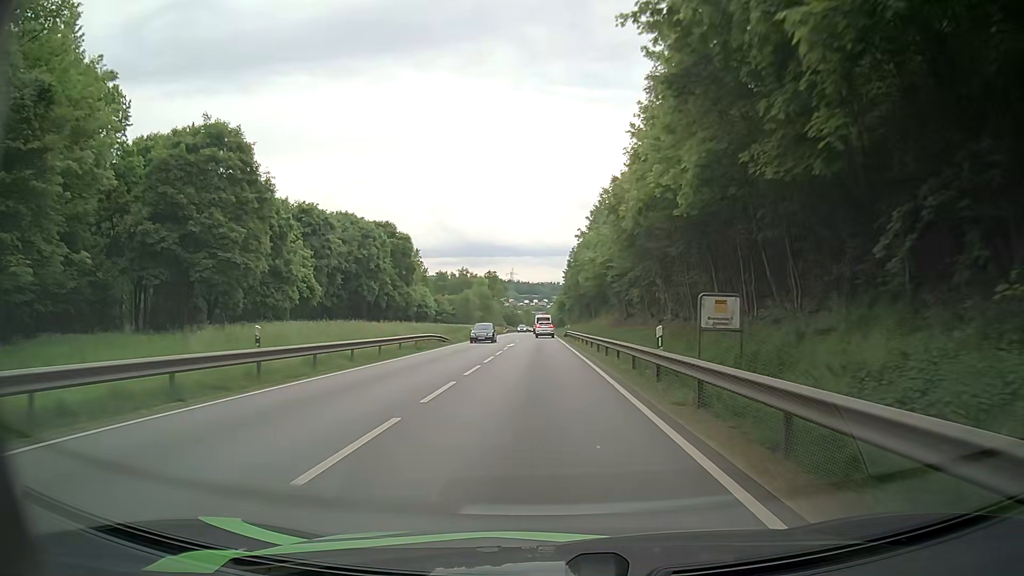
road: primary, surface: asphalt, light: Day
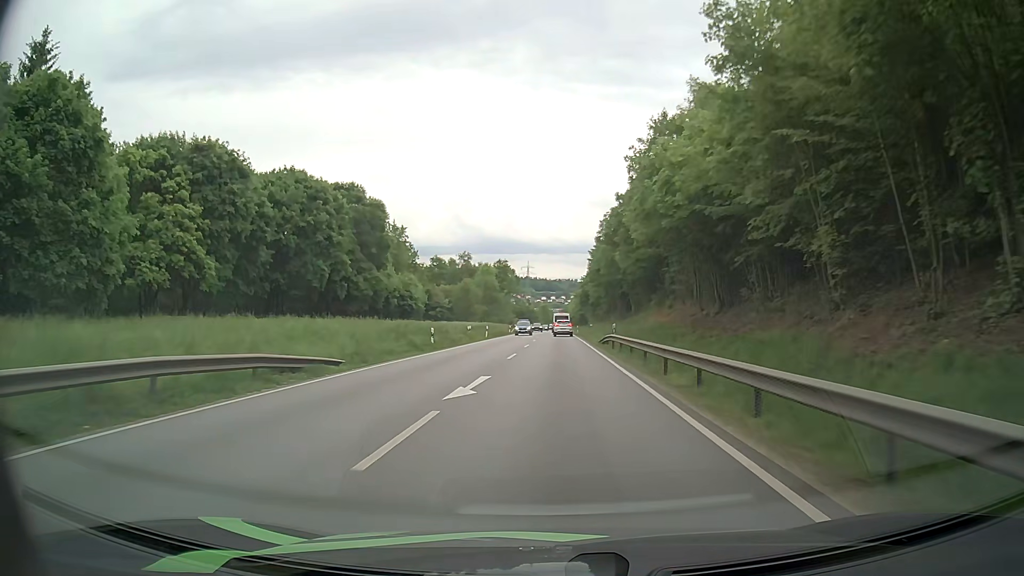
(-0.3, +29.5) m; -2°
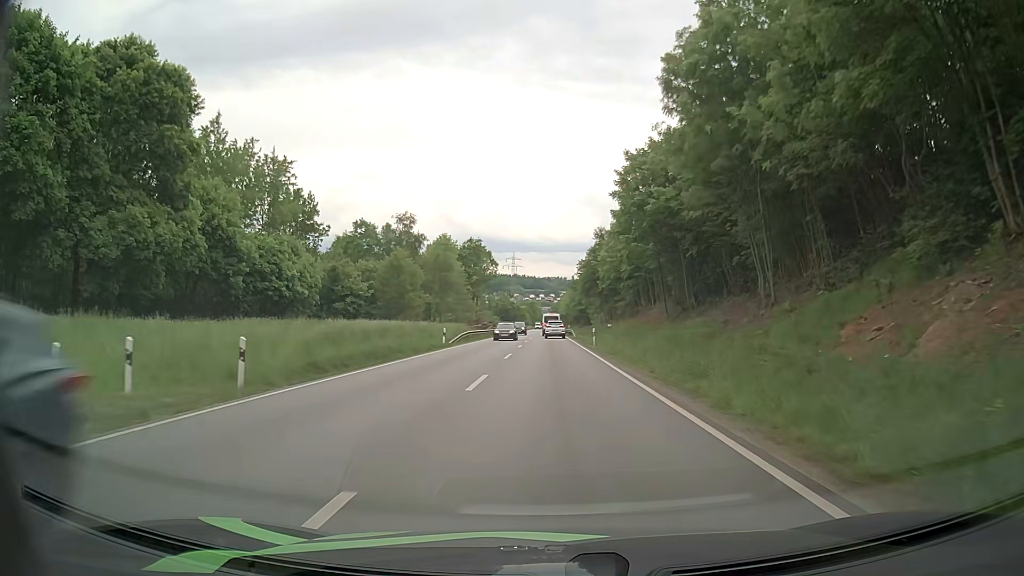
(+0.6, +47.5) m; +1°
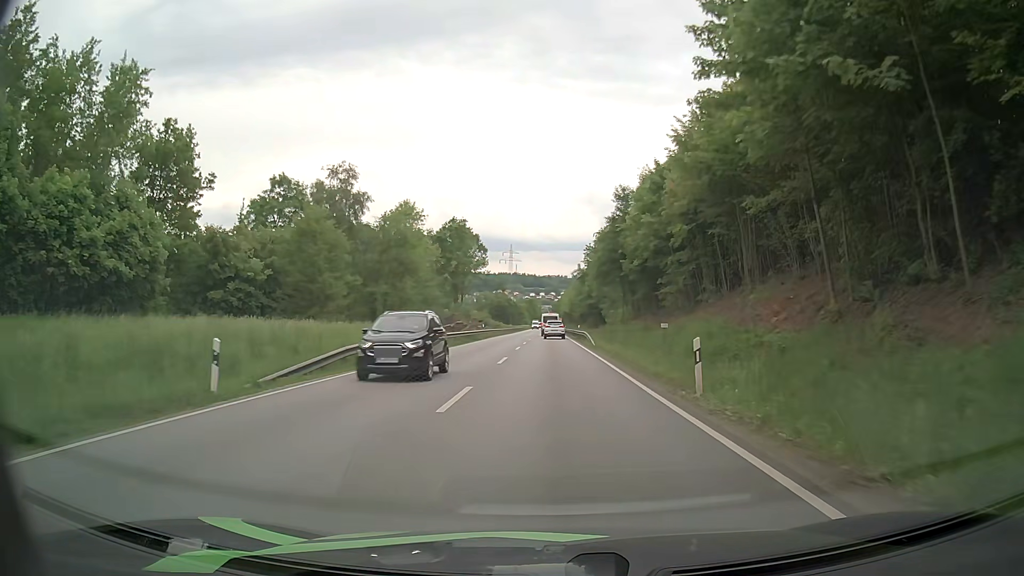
(-0.1, +27.6) m; -1°
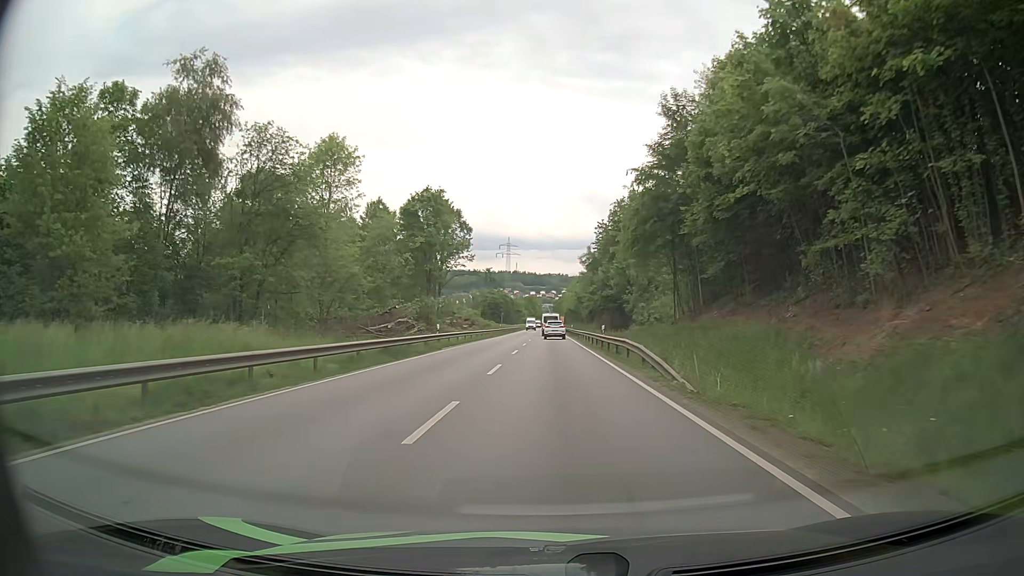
(0.0, +26.9) m; 0°
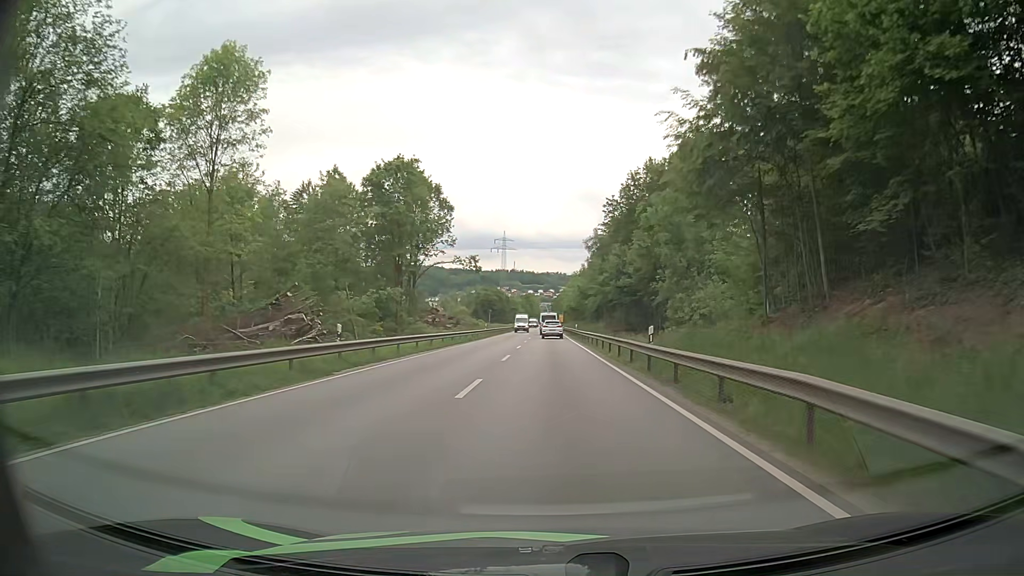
(0.0, +17.6) m; 0°
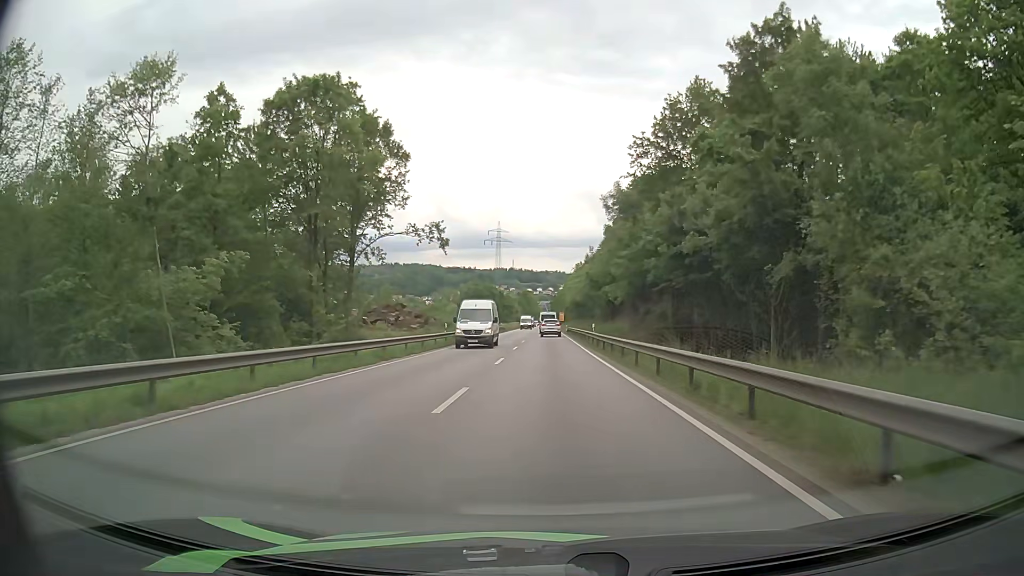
(+0.1, +26.0) m; 0°
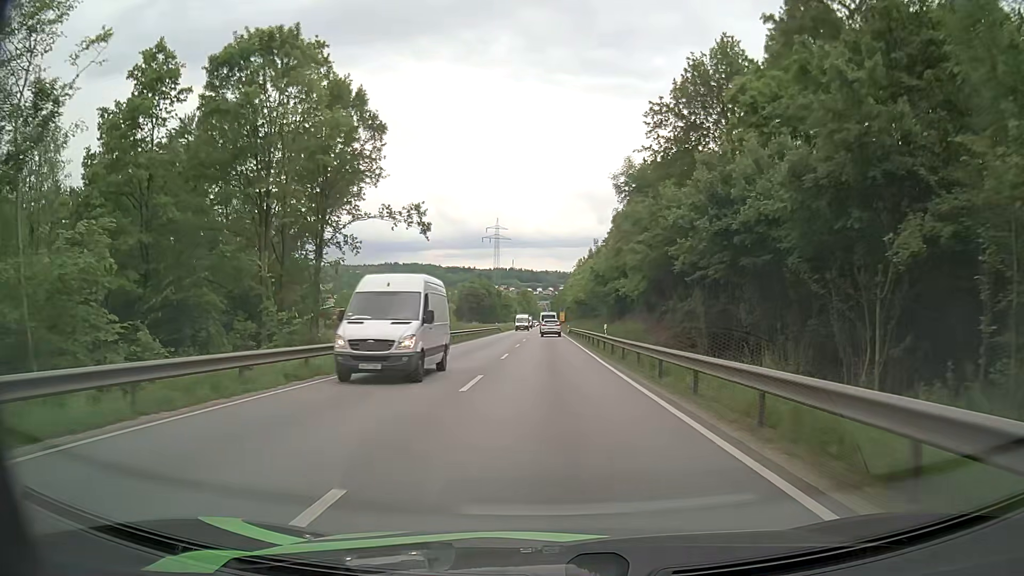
(0.0, +8.6) m; 0°
(0, +10) (0, +20) (0, +30) (0, +40) (0, +50) (0, +60) (0, +70) (0, +80) (0, +90) (0, +100) m
